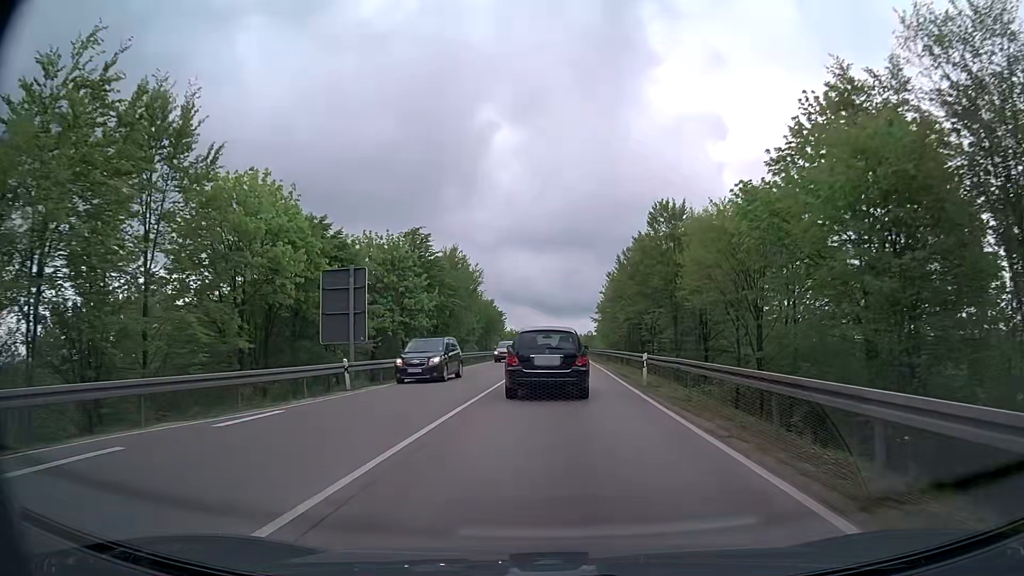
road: primary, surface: asphalt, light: Day
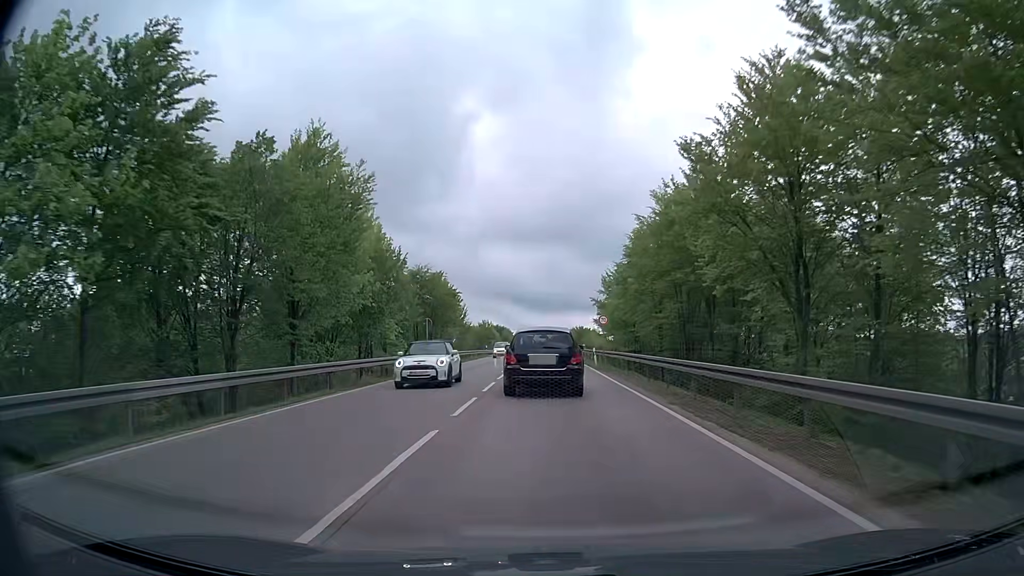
(+0.6, +37.9) m; +1°
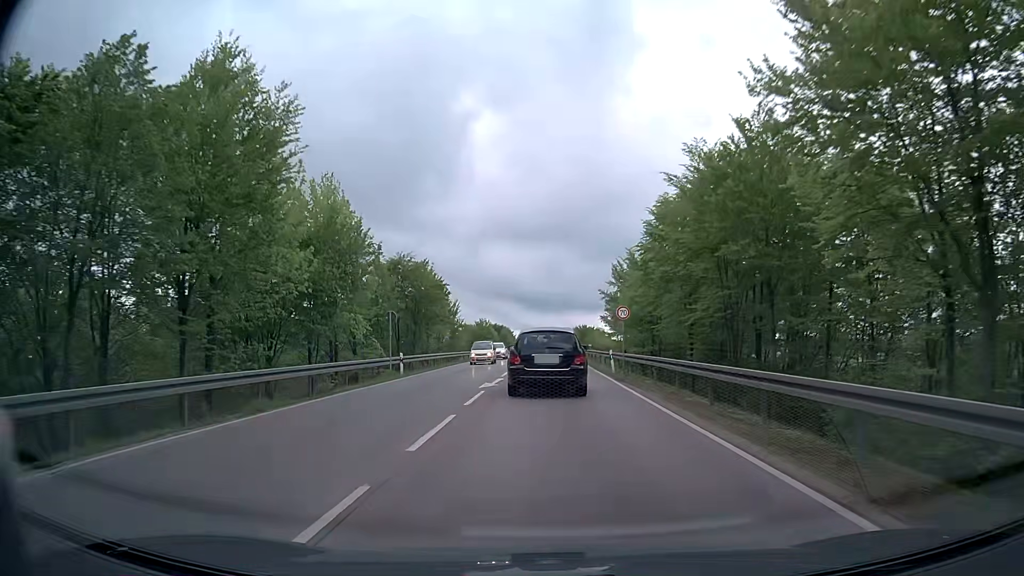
(0.0, +9.9) m; 0°
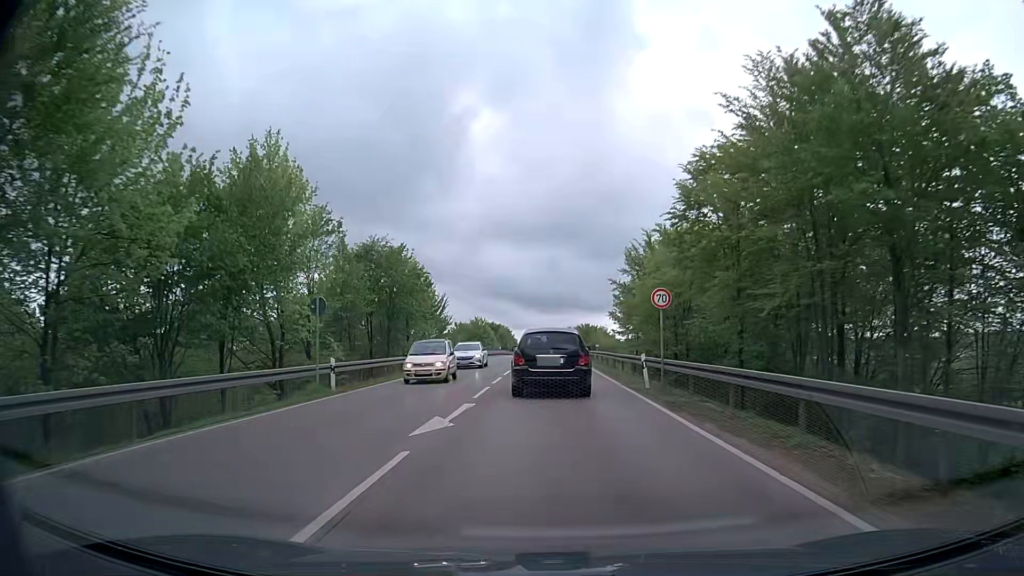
(0.0, +10.1) m; 0°
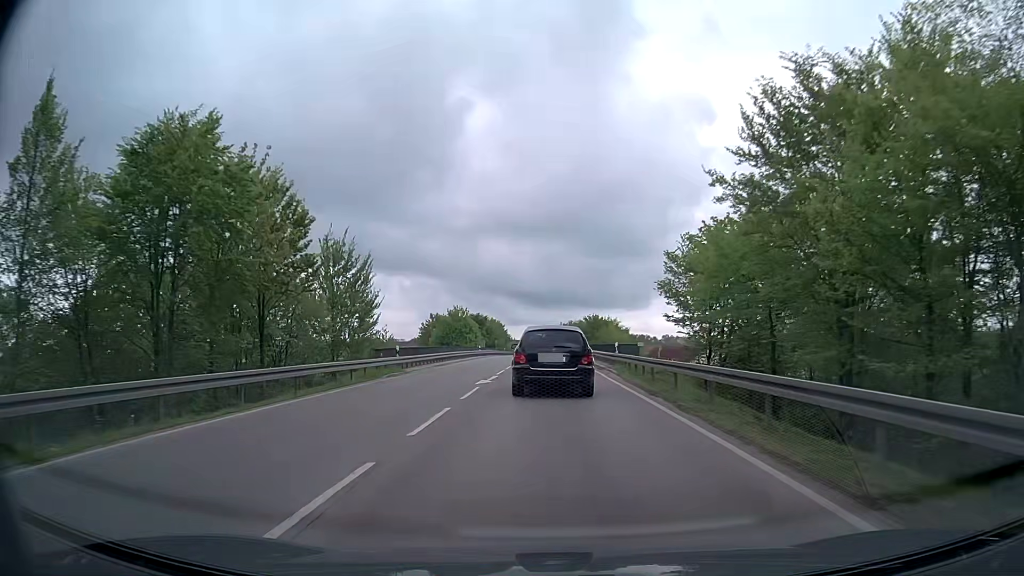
(+0.2, +31.1) m; 0°
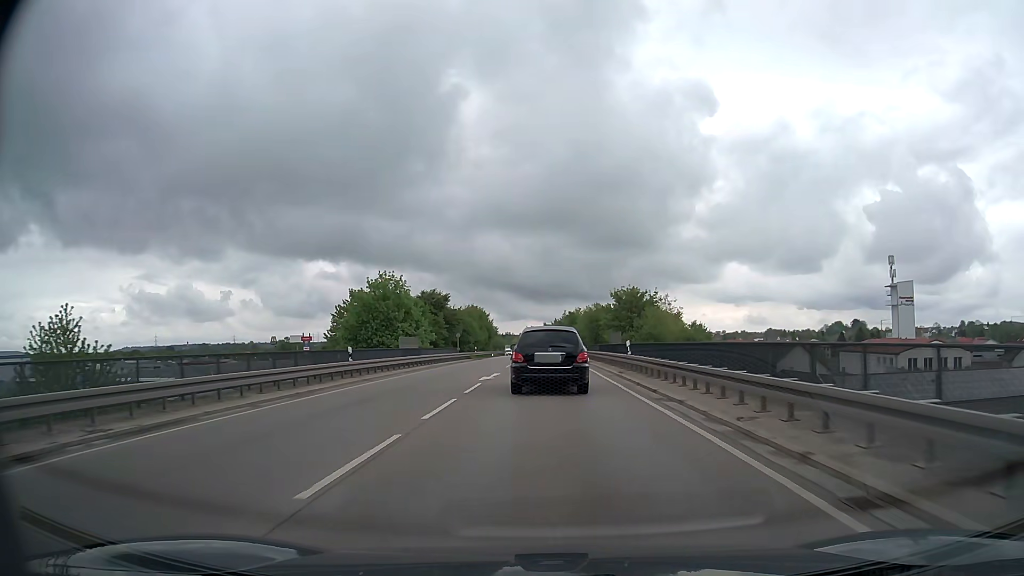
(+0.1, +52.0) m; 0°
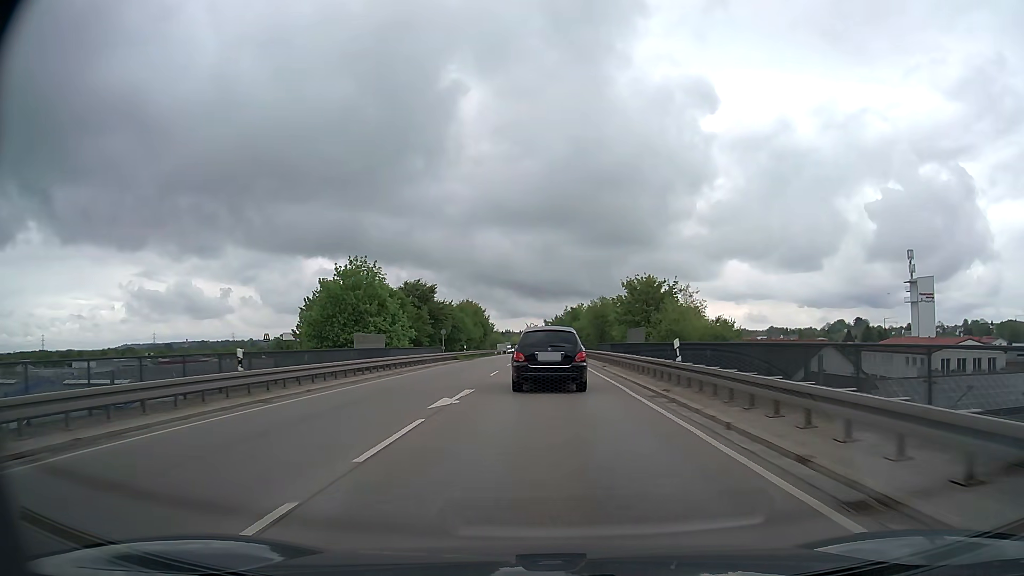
(0.0, +10.1) m; 0°
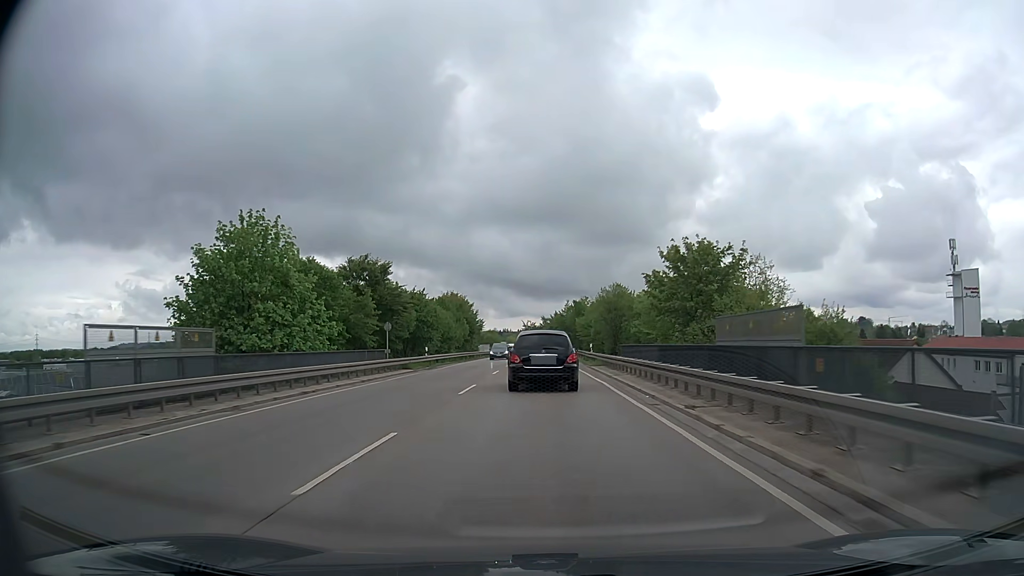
(+0.1, +20.5) m; 0°
(0, +10) (0, +20) (0, +30) (0, +40) (0, +50) (0, +60) (-1, +70) (-1, +80) (-1, +90) (-1, +100) m
